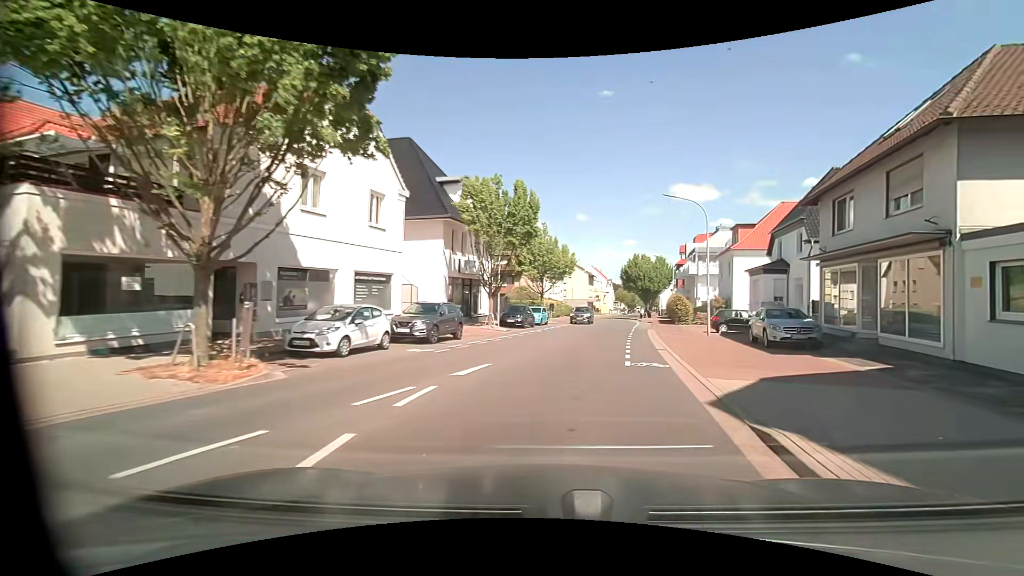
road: unclassified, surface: asphalt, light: Day
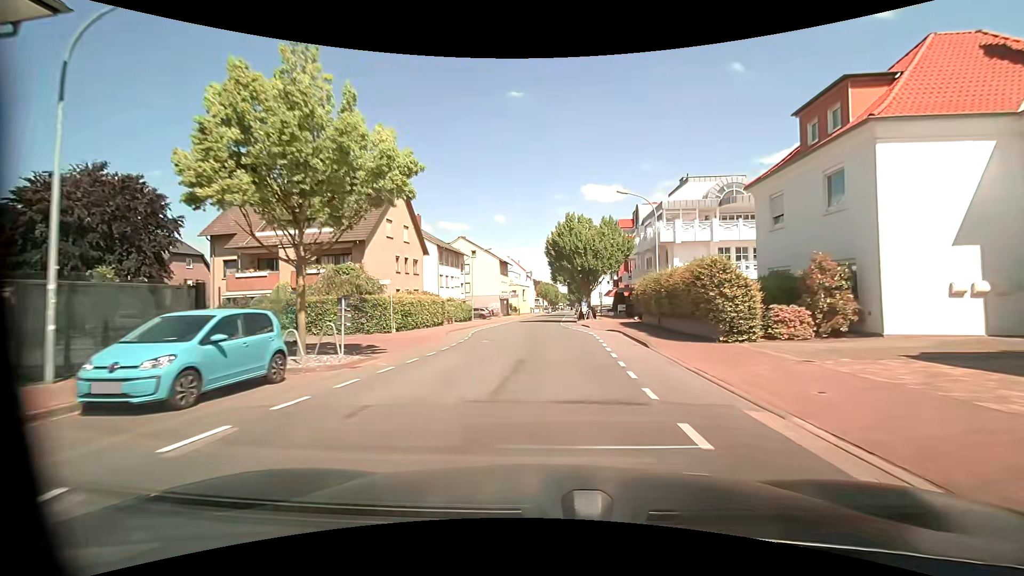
(+3.9, +32.4) m; +9°
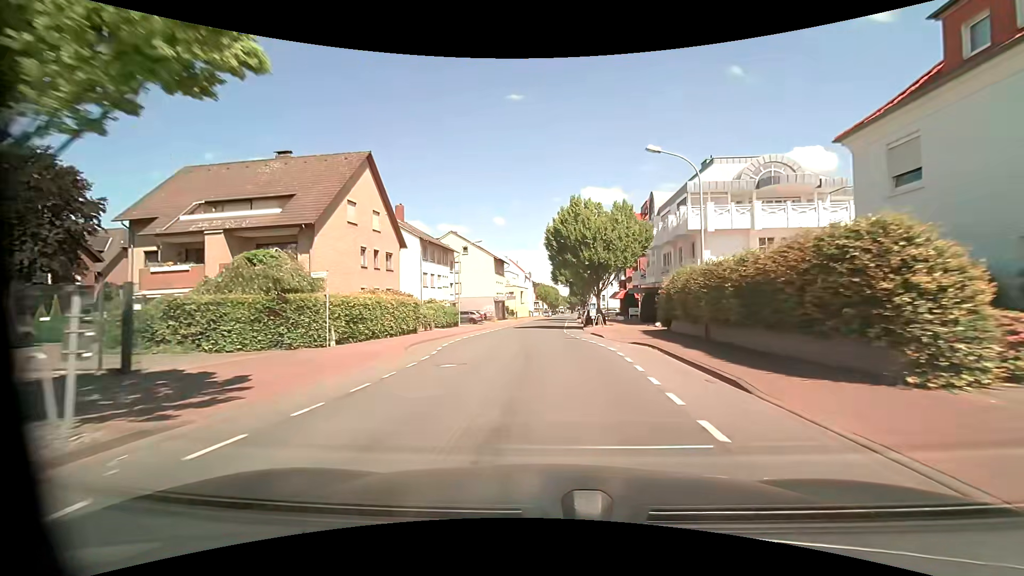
(0.0, +8.2) m; 0°
(0, +10) (0, +20) (0, +30) (0, +40) (0, +50) (0, +60) (+1, +70) (+2, +80) (+2, +90) (+3, +100) m
